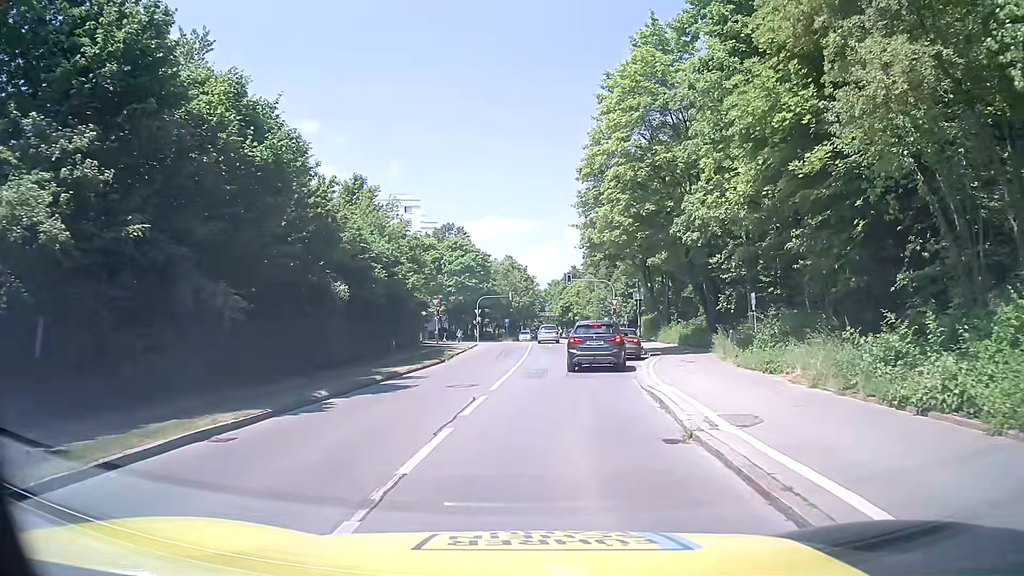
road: residential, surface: asphalt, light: Day
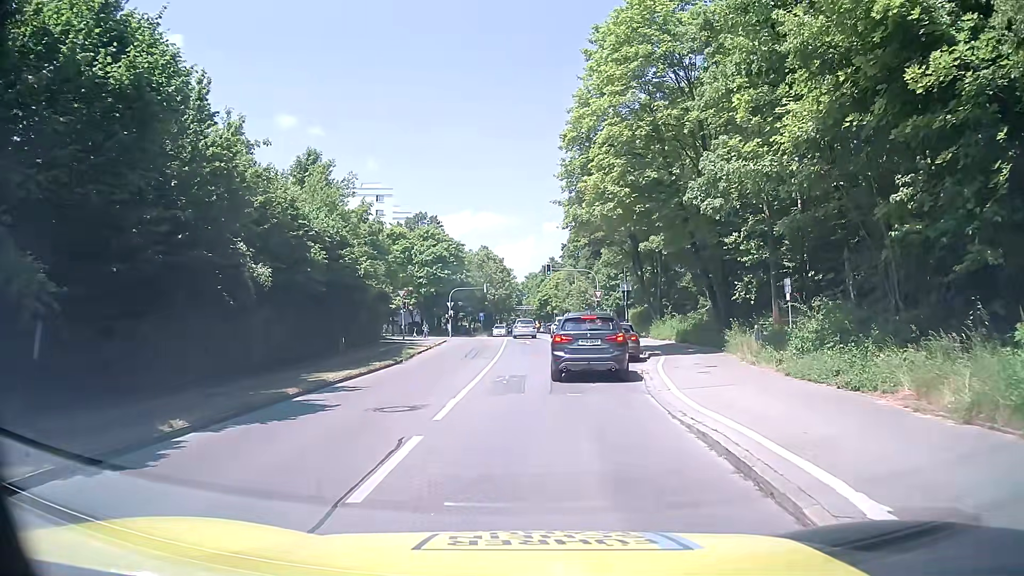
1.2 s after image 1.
(+0.1, +5.3) m; +1°
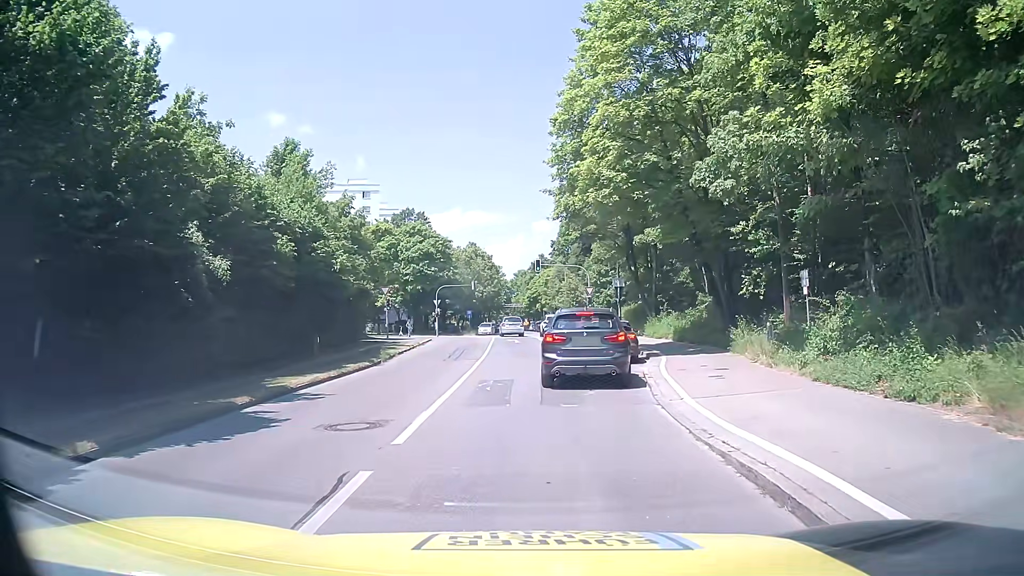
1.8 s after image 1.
(+0.1, +2.0) m; +1°
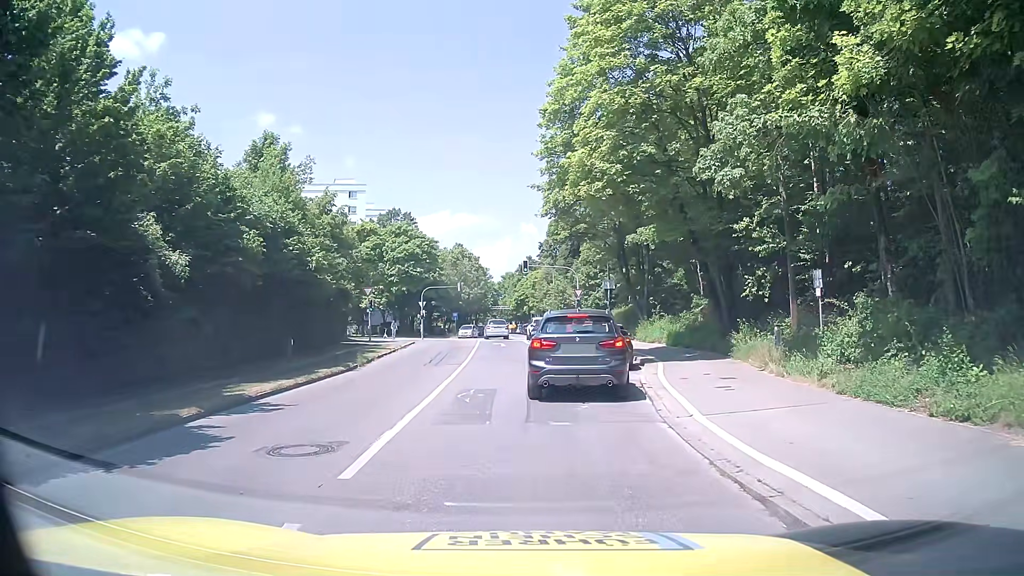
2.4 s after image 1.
(0.0, +1.5) m; +3°
